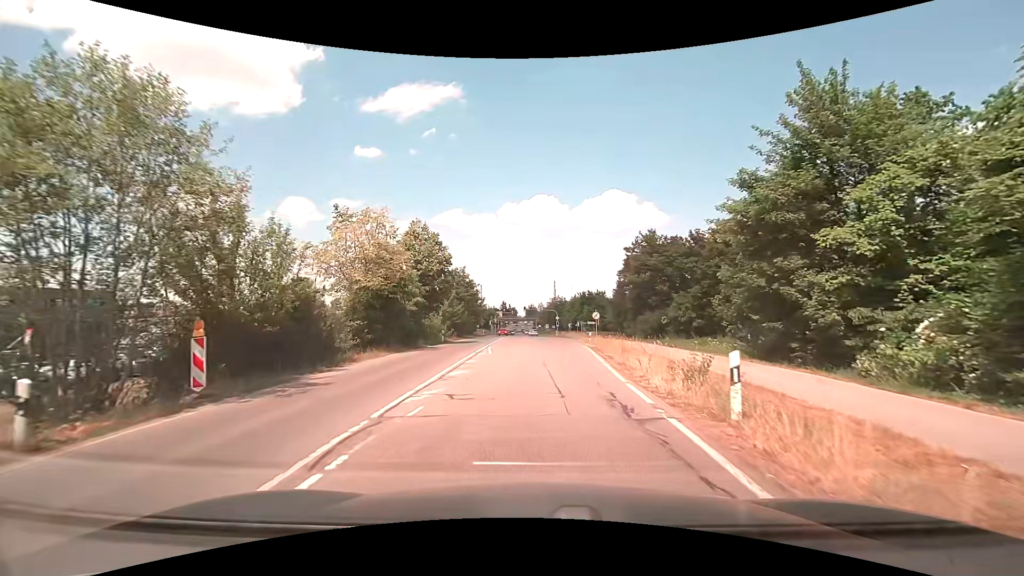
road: secondary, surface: asphalt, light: Day
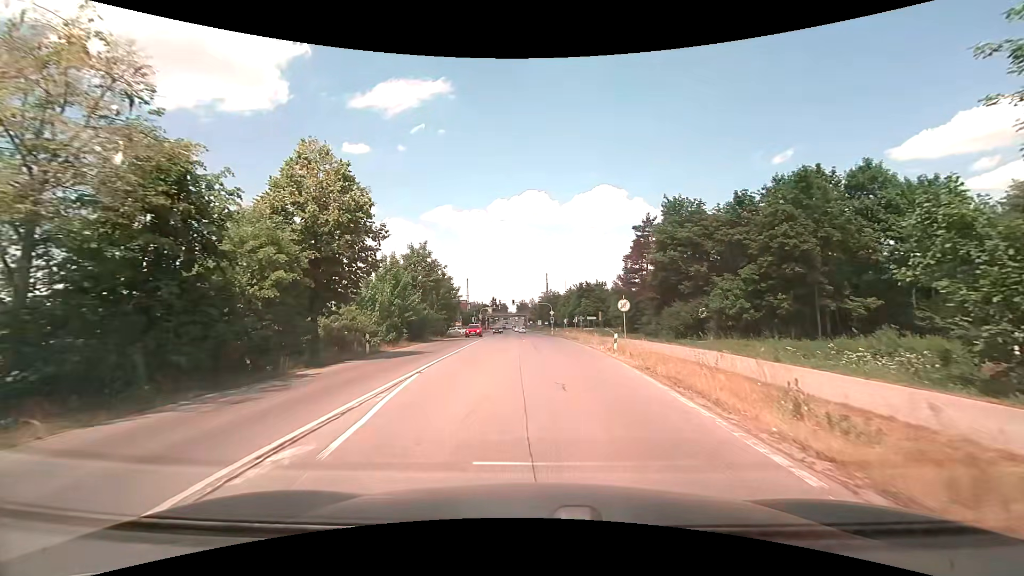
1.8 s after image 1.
(+0.2, +16.6) m; +2°
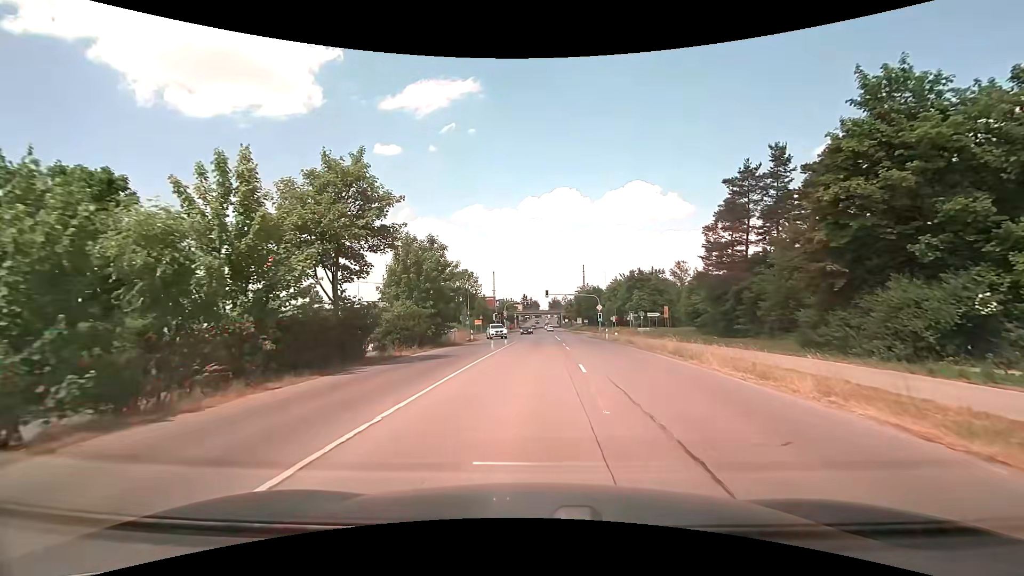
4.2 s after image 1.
(-1.3, +23.1) m; -4°
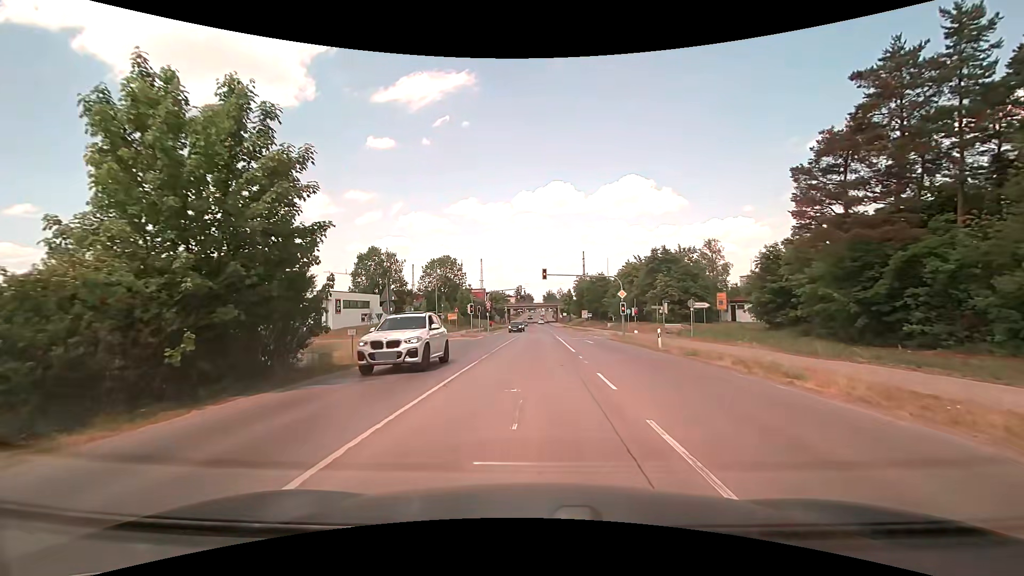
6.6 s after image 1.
(+0.3, +21.6) m; +1°
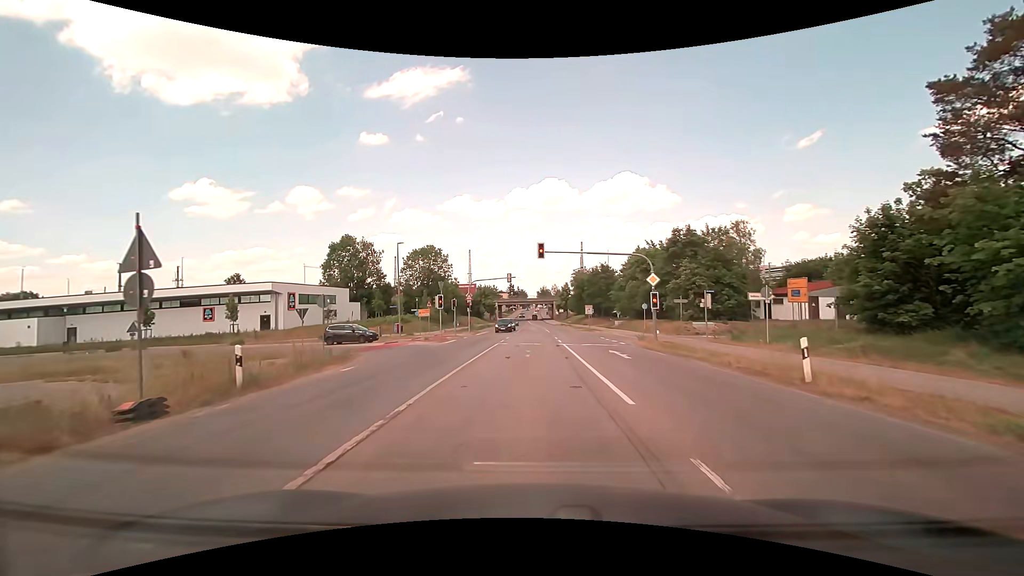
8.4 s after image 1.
(+0.1, +13.8) m; +1°
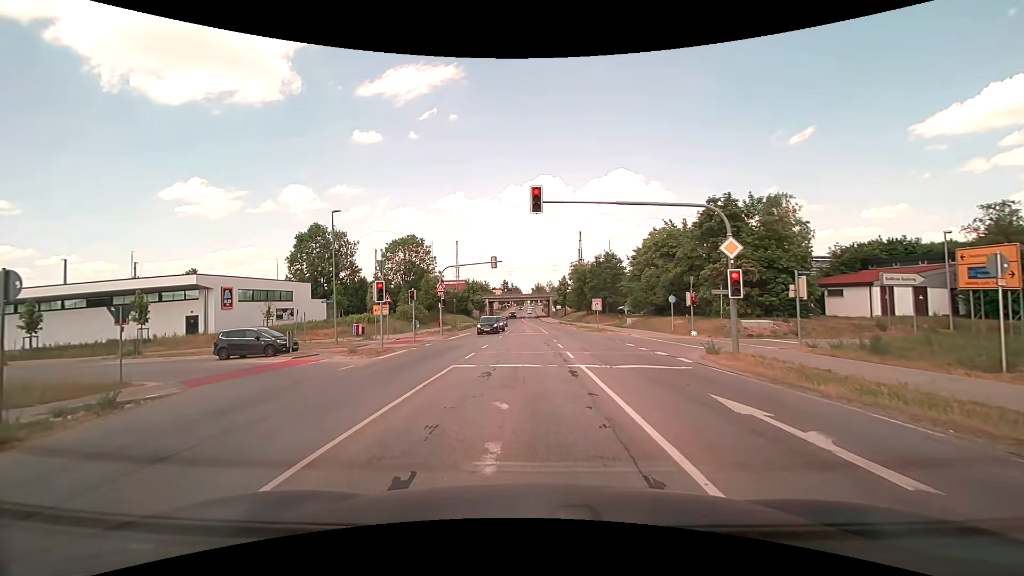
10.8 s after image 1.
(+0.1, +13.0) m; 0°
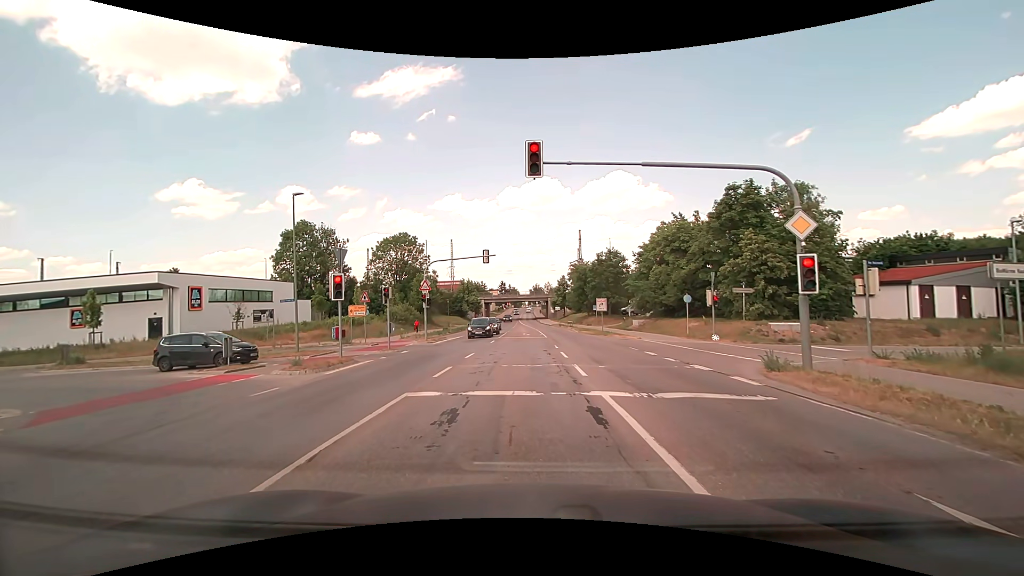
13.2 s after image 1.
(+0.1, +4.6) m; +2°
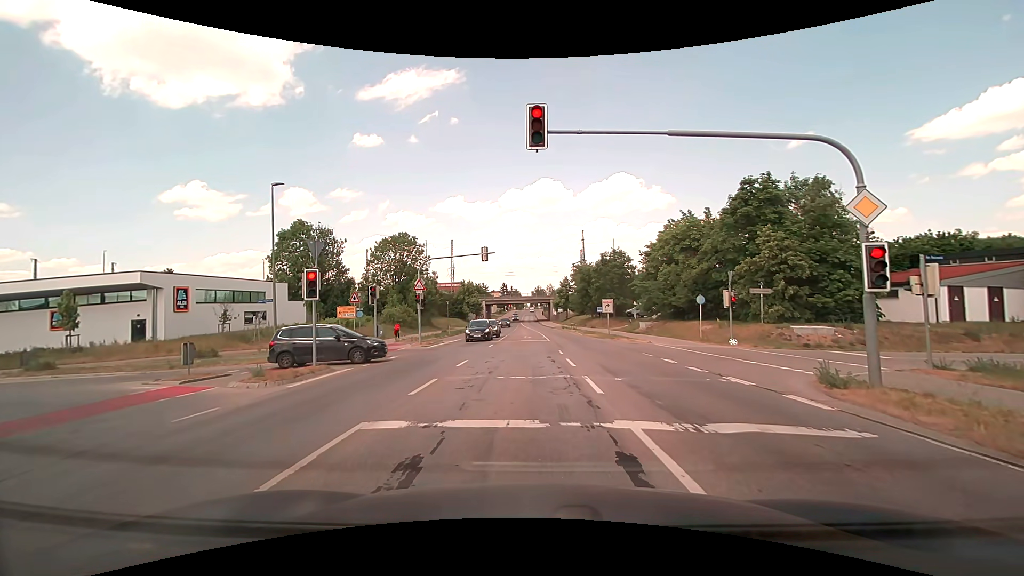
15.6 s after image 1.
(0.0, +2.5) m; -2°
